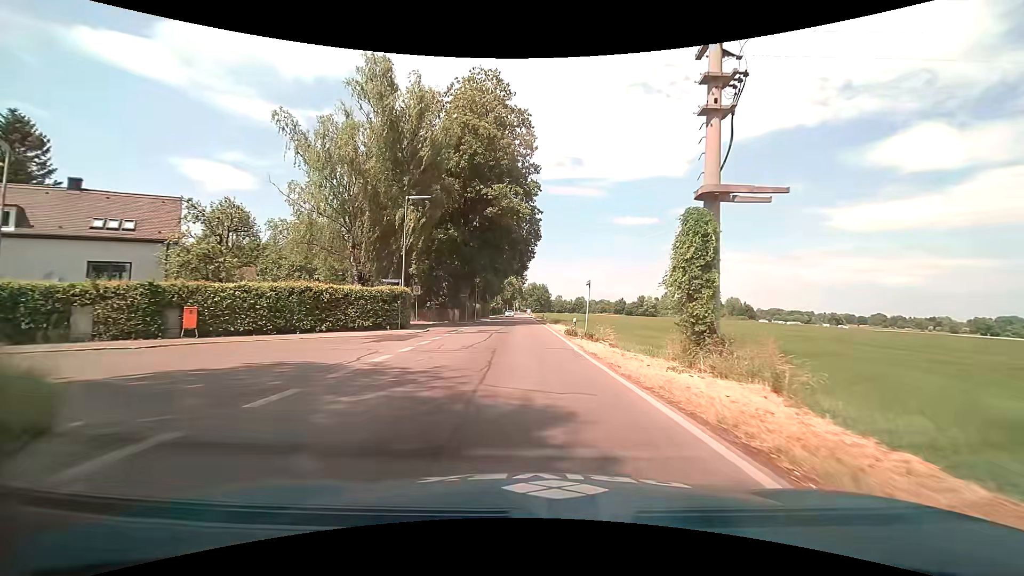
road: tertiary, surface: asphalt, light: Day
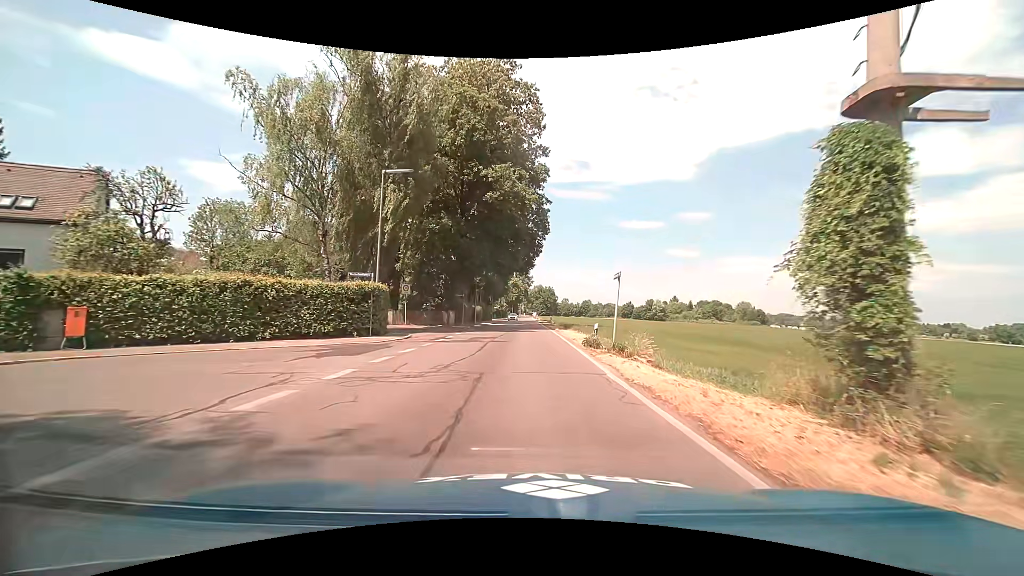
(0.0, +6.4) m; -1°
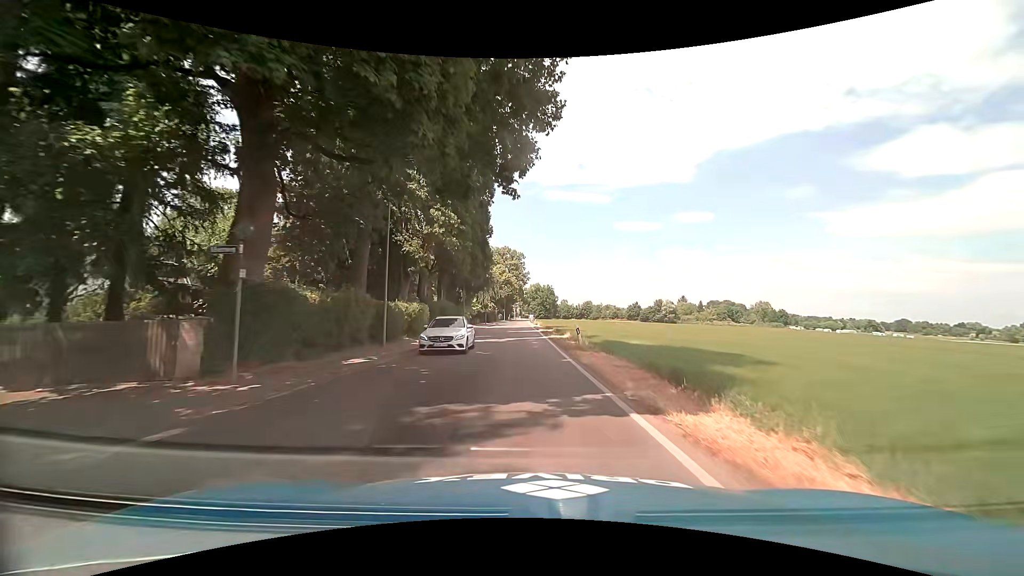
(0.0, +32.7) m; +1°
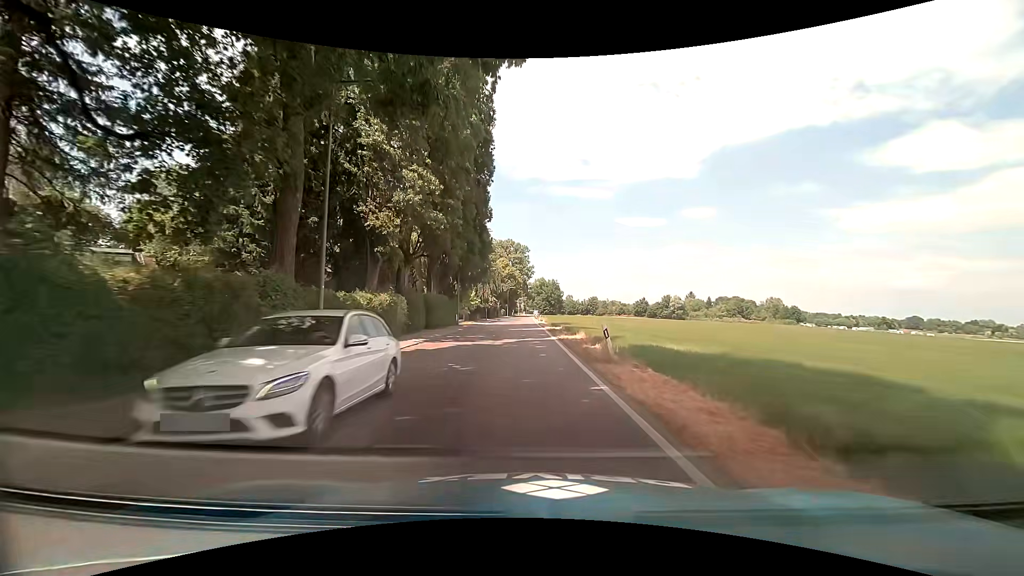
(0.0, +6.9) m; 0°
(0, +10) (-1, +20) (-1, +30) (-1, +40) (-1, +50) (-1, +60) (-1, +70) (-2, +80) (-2, +90) (-2, +100) m
